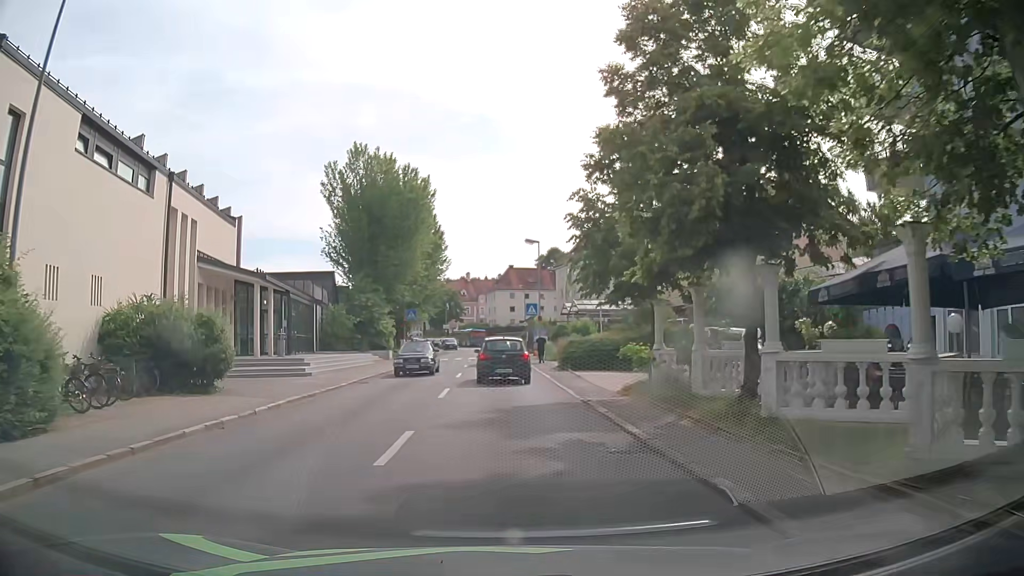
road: tertiary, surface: asphalt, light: Day
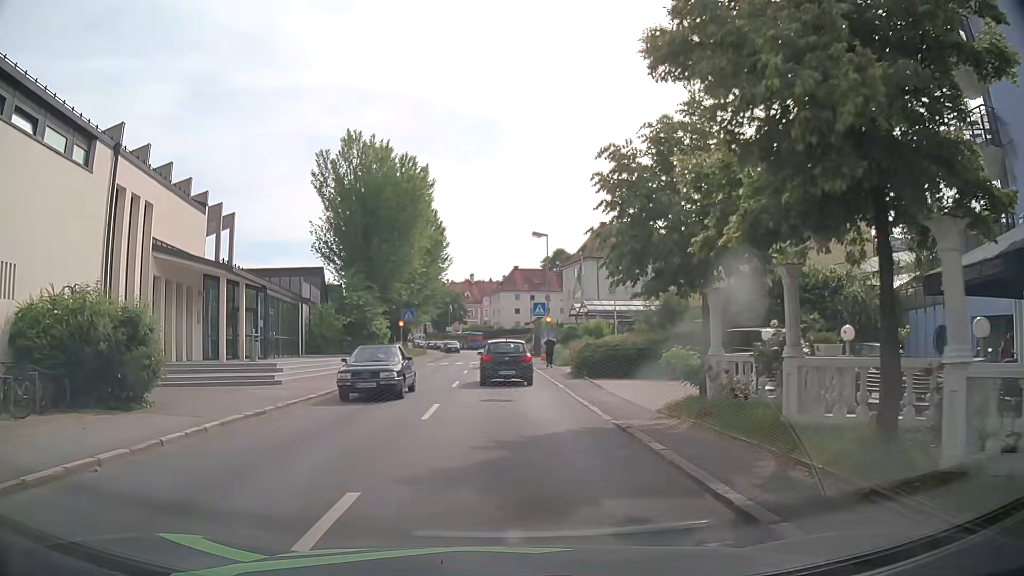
(-0.1, +4.2) m; -1°
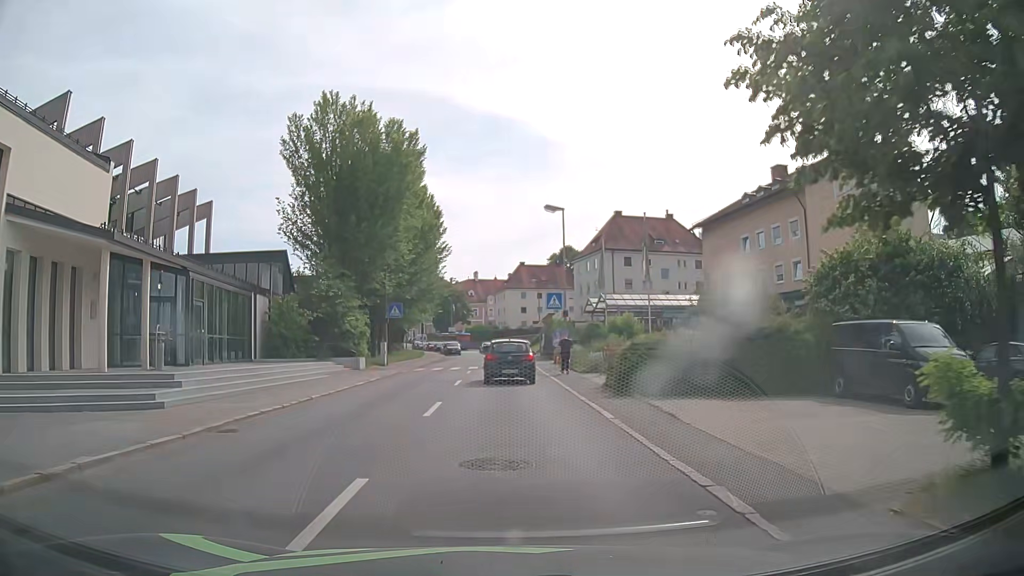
(-0.1, +8.5) m; -1°
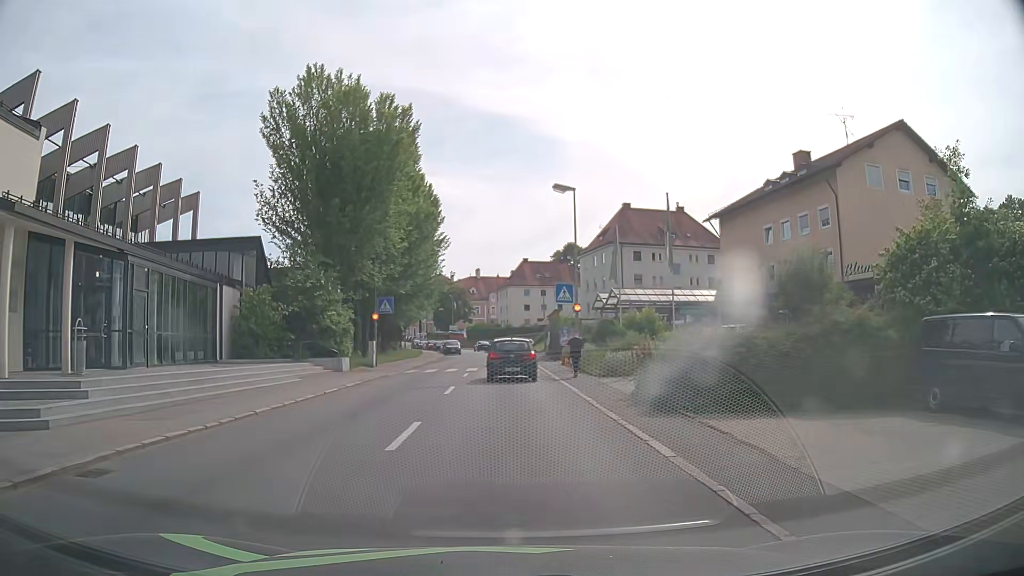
(0.0, +4.3) m; -1°
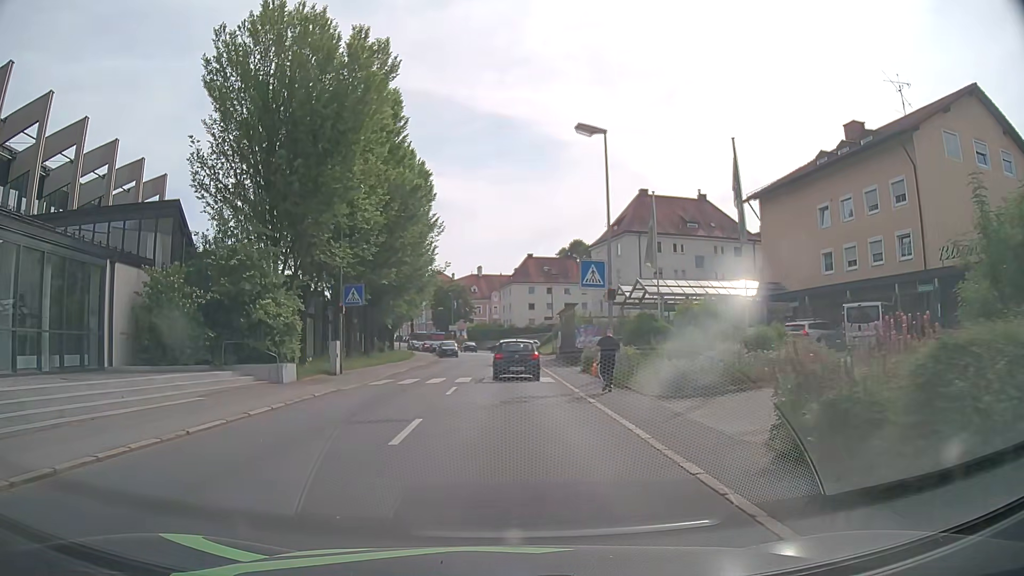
(+0.1, +8.7) m; 0°
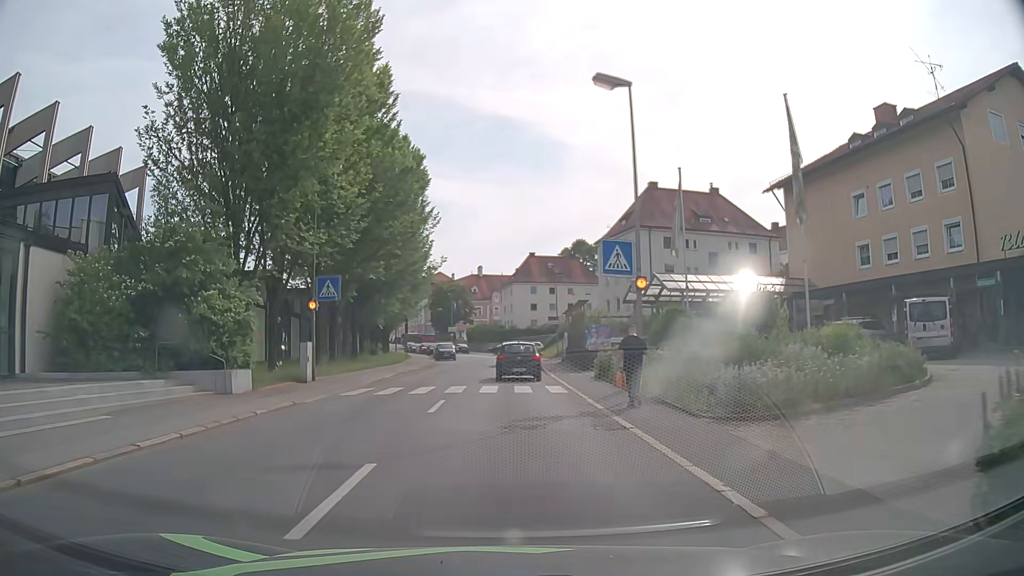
(0.0, +4.4) m; 0°
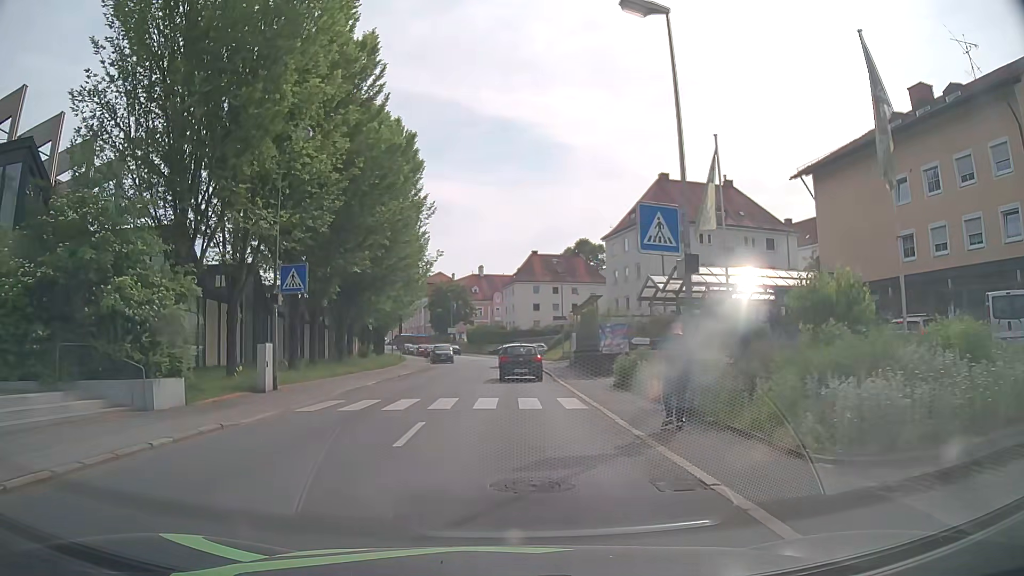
(0.0, +4.4) m; -1°
